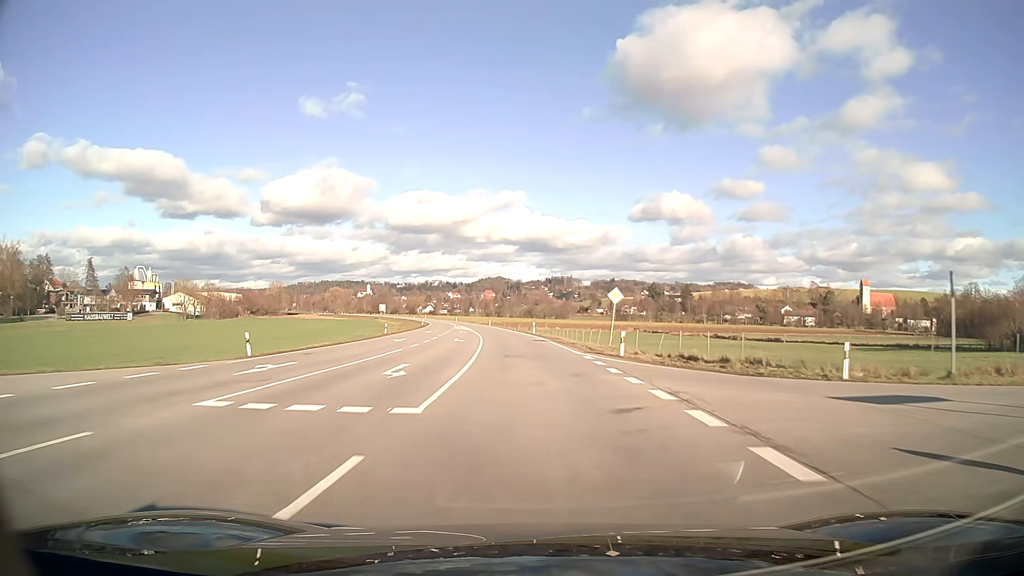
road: secondary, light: Day
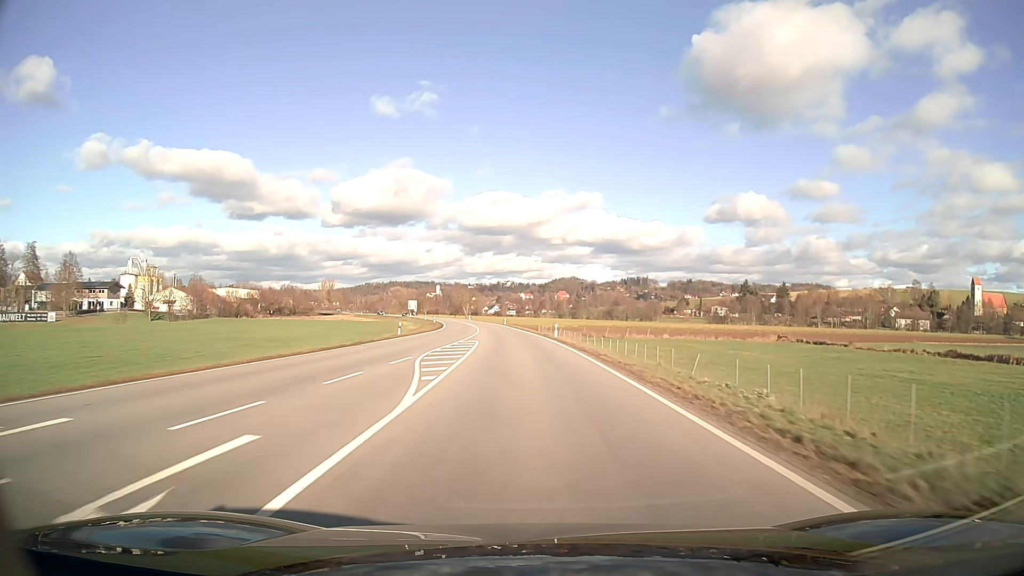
(-3.4, +62.2) m; -6°
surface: asphalt
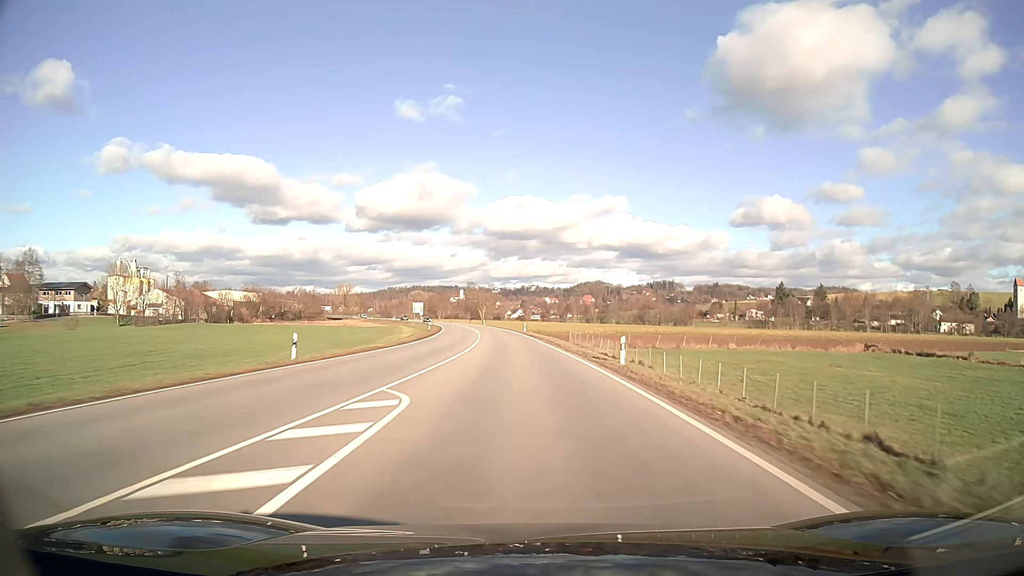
(-0.4, +25.0) m; -2°
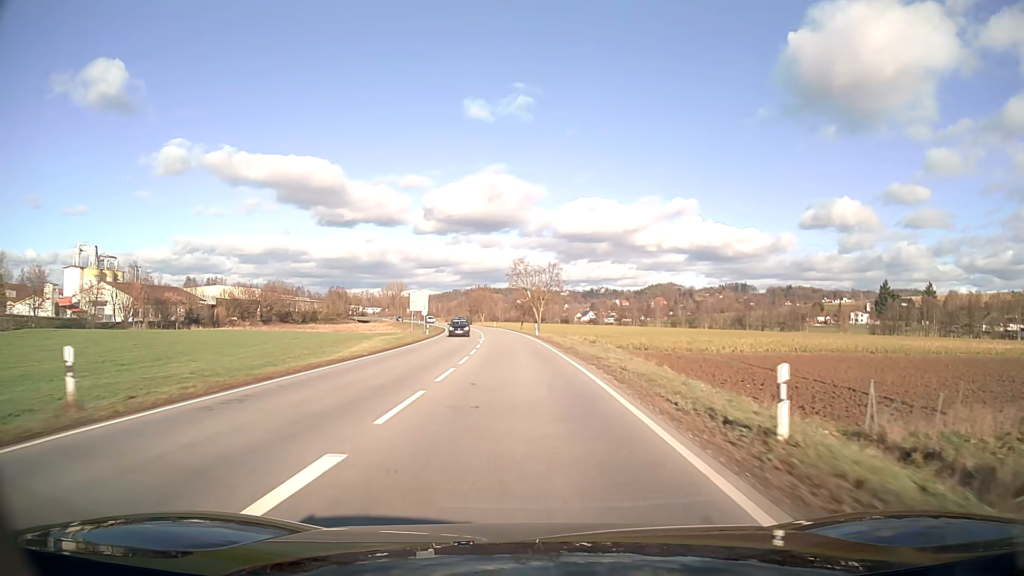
(-3.1, +62.3) m; -6°
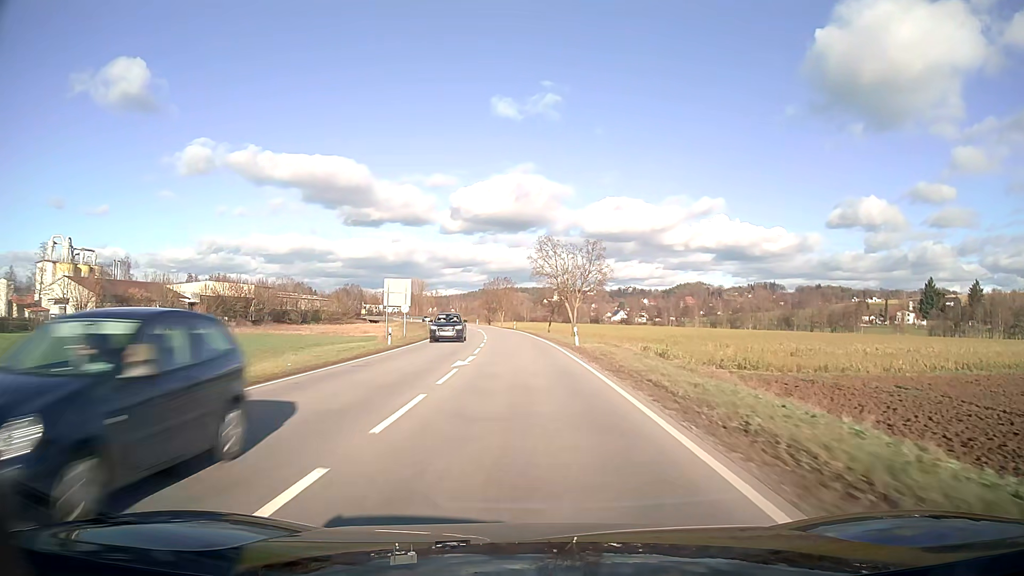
(-0.5, +24.9) m; -2°
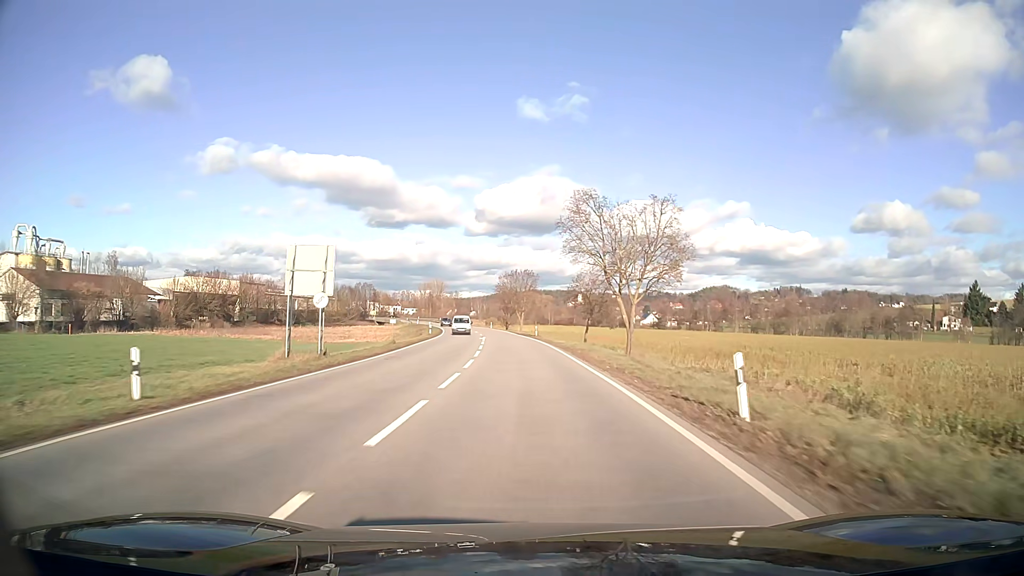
(-0.5, +25.0) m; -2°
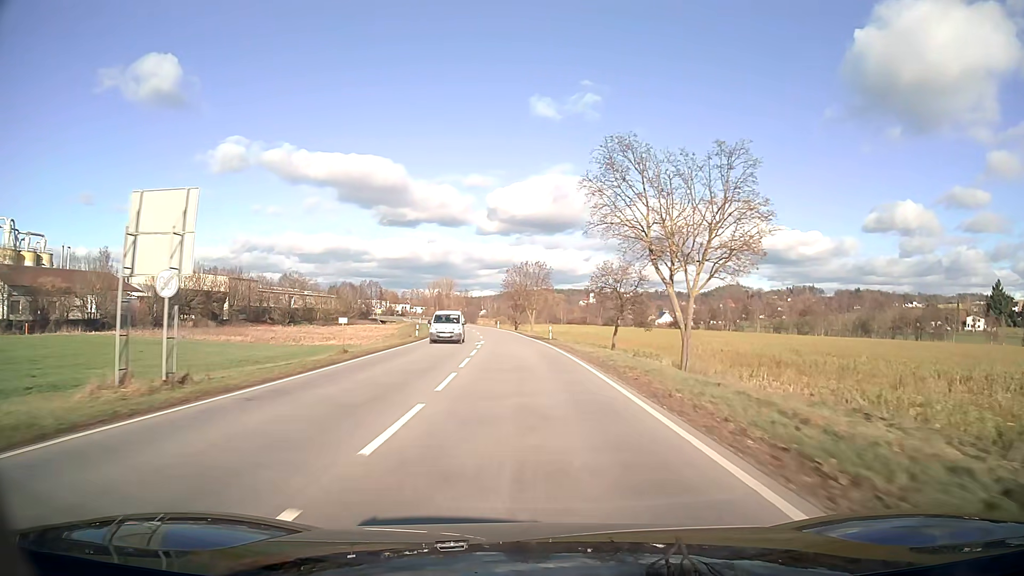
(-0.1, +12.5) m; -1°
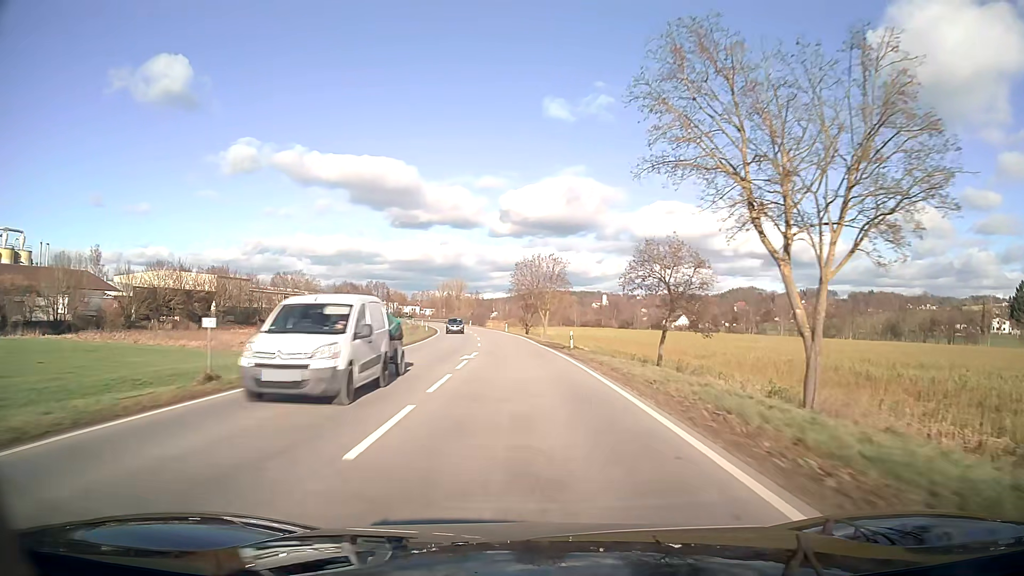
(-0.1, +12.5) m; -1°
